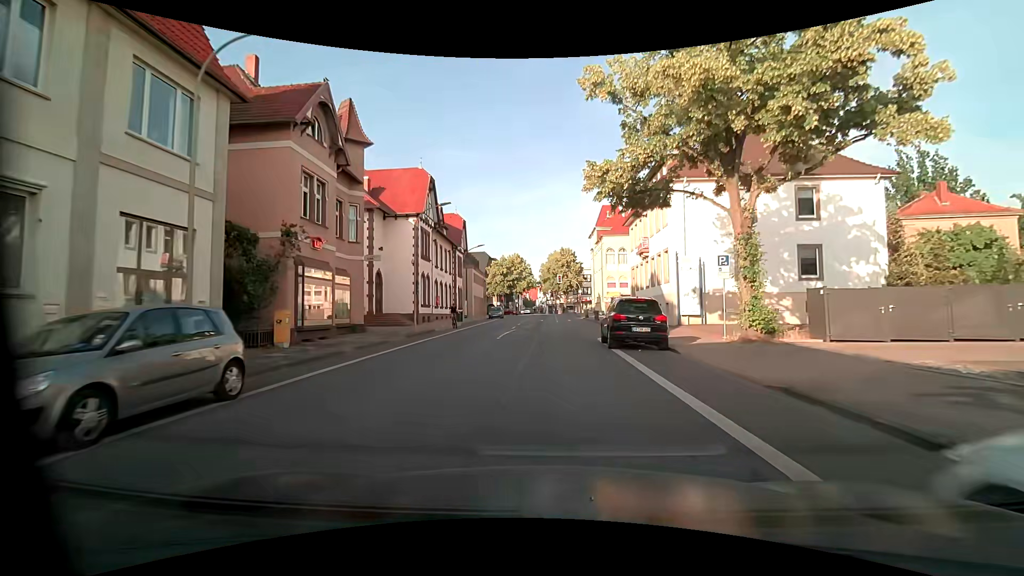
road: tertiary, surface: asphalt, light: Day
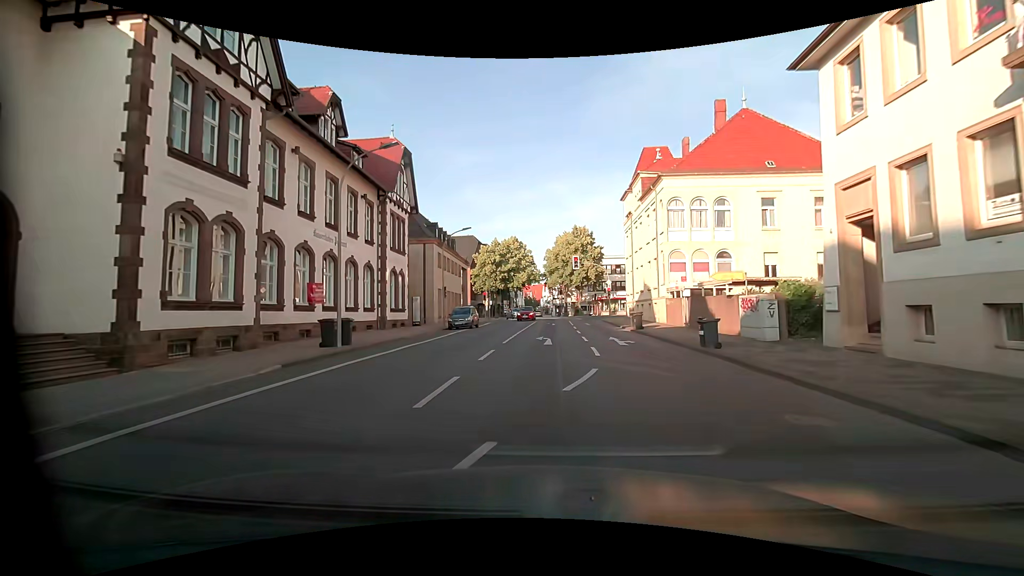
(-0.1, +30.5) m; -1°
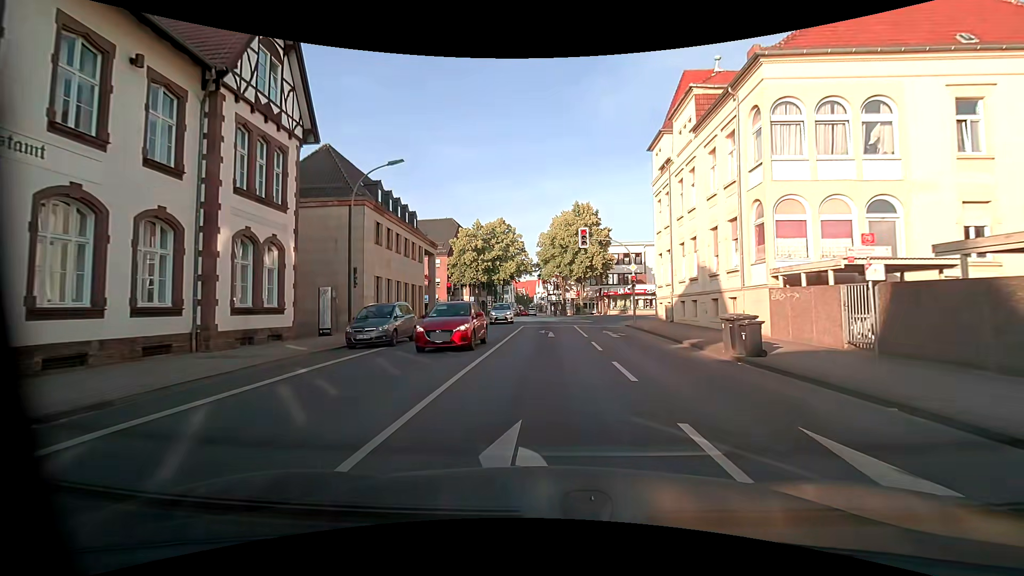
(+0.2, +16.8) m; +1°
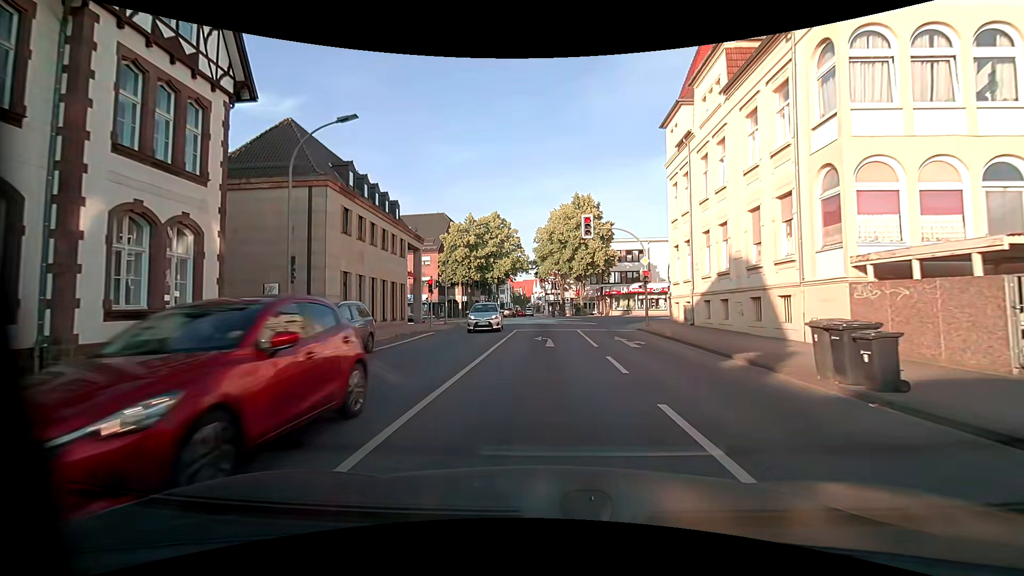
(0.0, +4.9) m; 0°
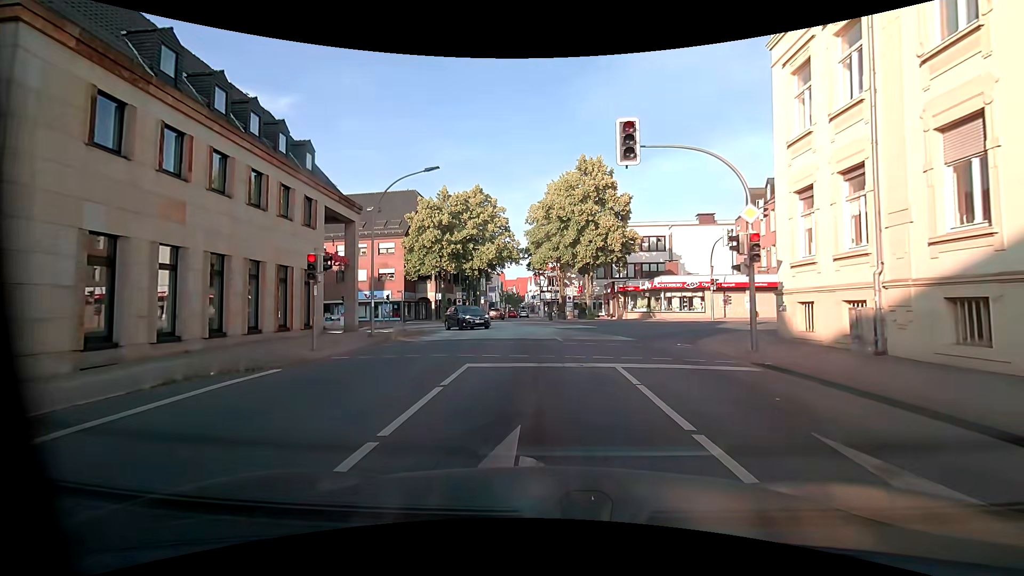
(+0.1, +14.9) m; +2°
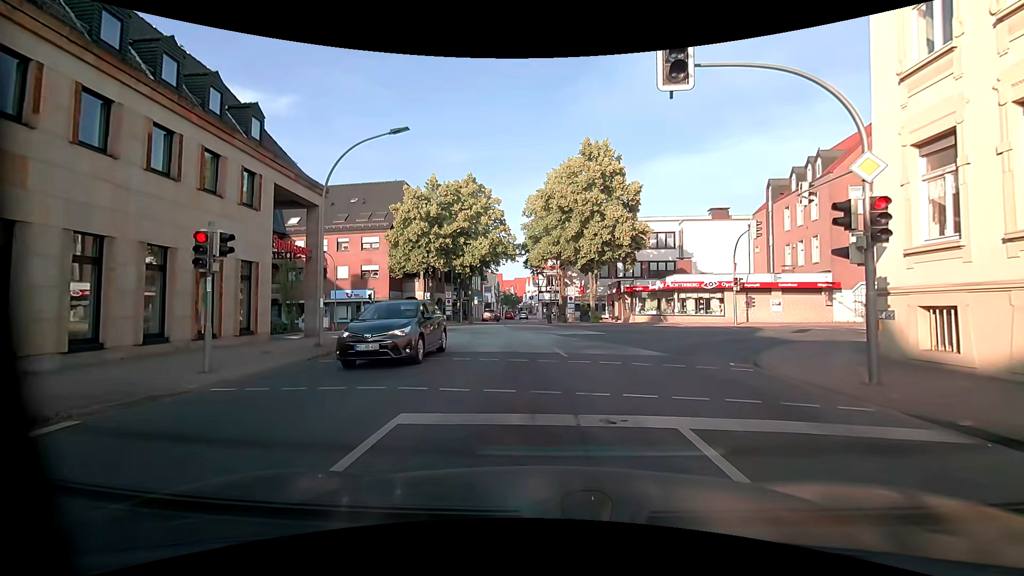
(-0.2, +4.6) m; -2°
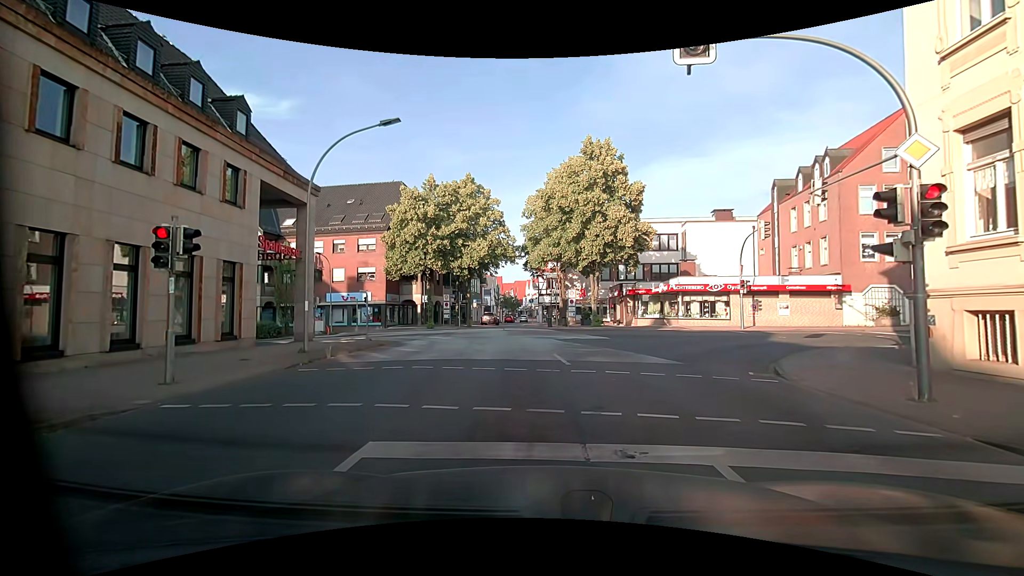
(0.0, +1.0) m; 0°
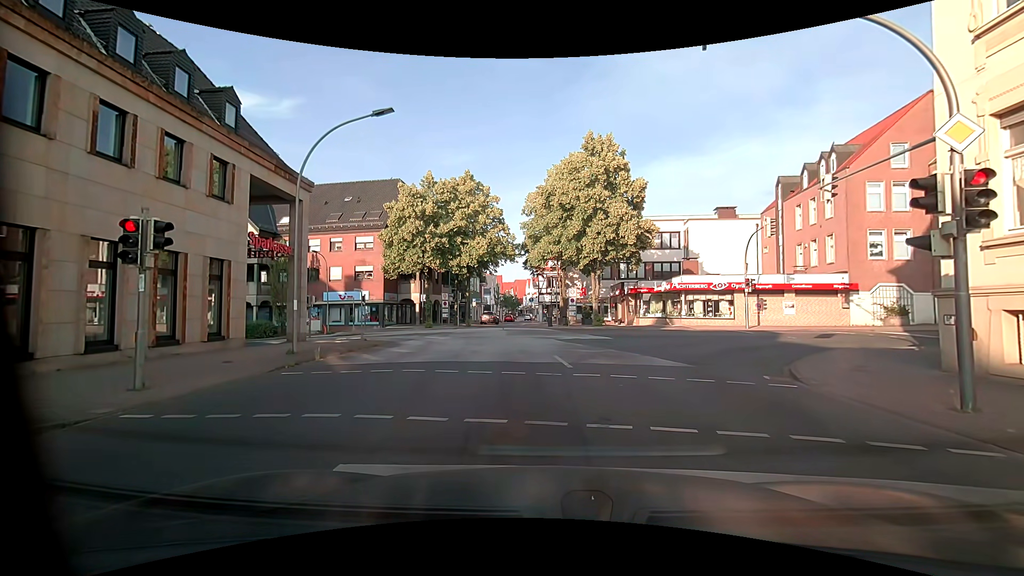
(0.0, +0.8) m; 0°
(0, +10) (-1, +20) (-3, +30) (-7, +39) (-15, +44) (-25, +45) (-35, +47) (-45, +48) (-55, +49) (-65, +49) m
